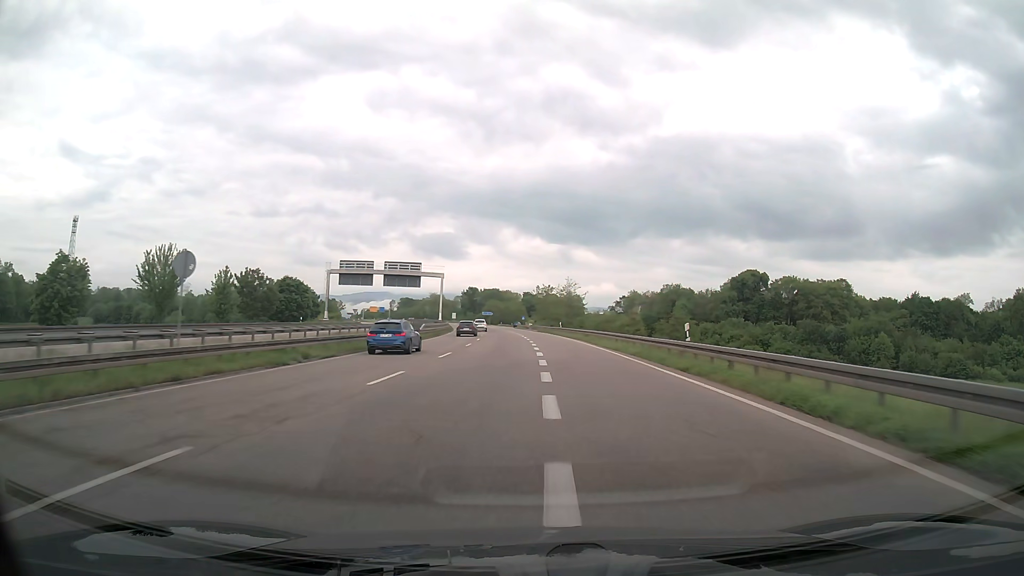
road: trunk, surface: asphalt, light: Day
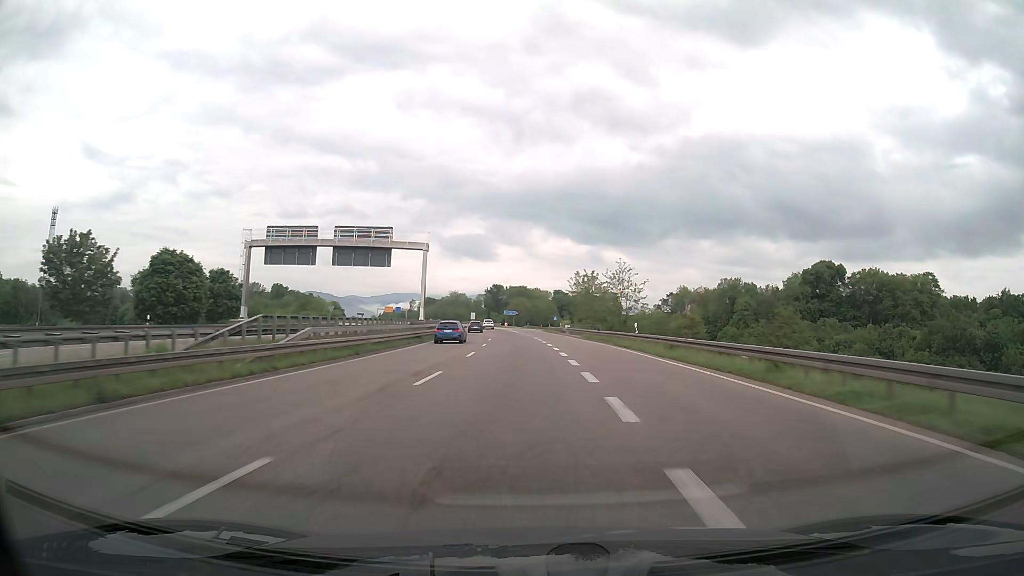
(-0.7, +36.6) m; -2°
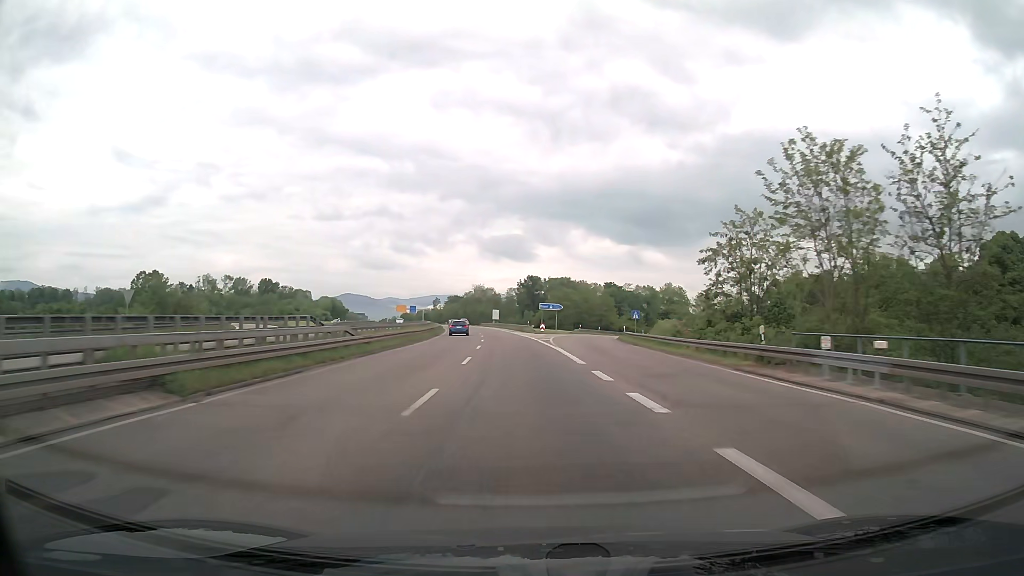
(-2.0, +65.3) m; -3°
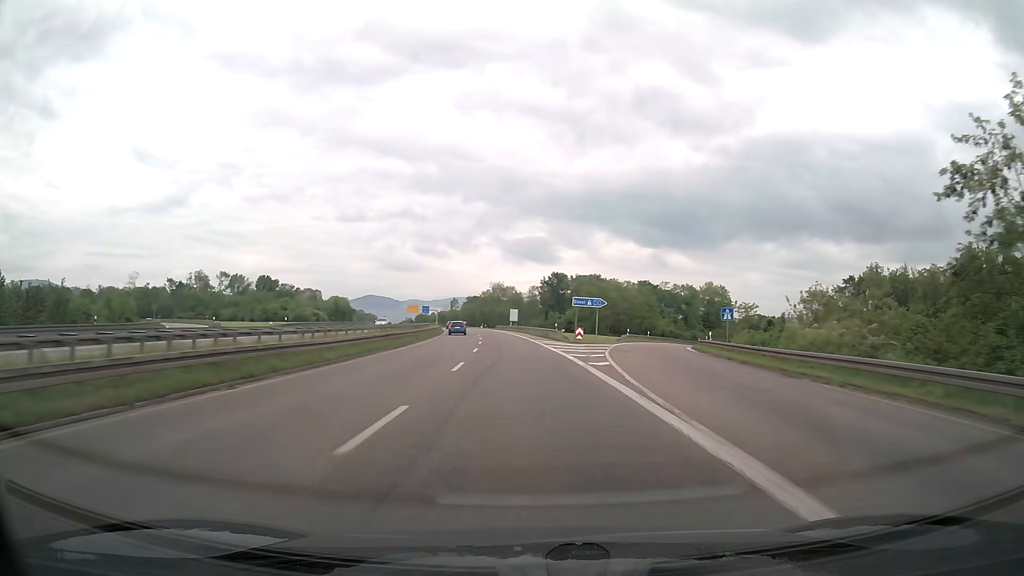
(-0.3, +27.2) m; -2°
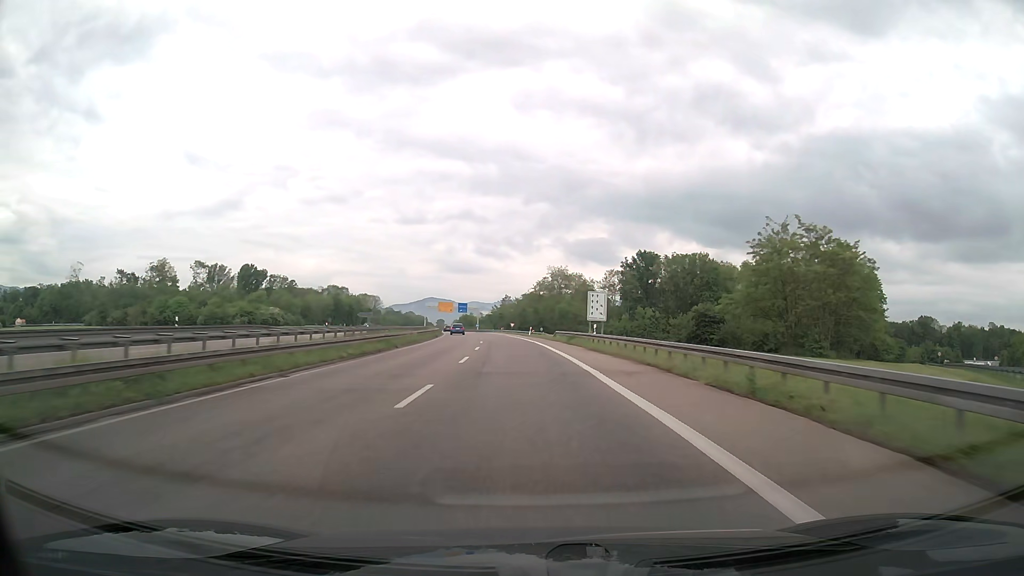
(-3.0, +69.0) m; -5°
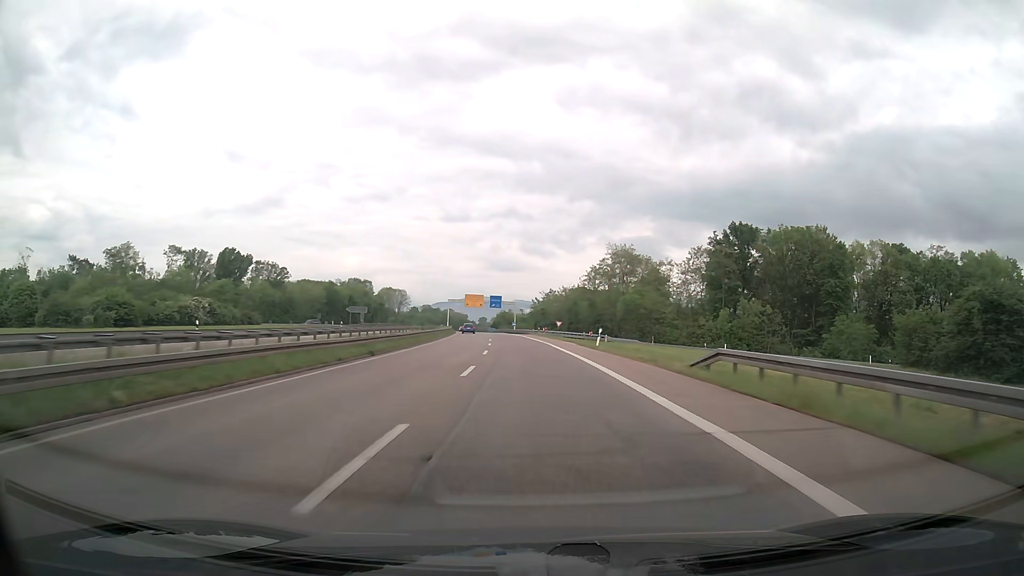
(-1.5, +42.0) m; -4°
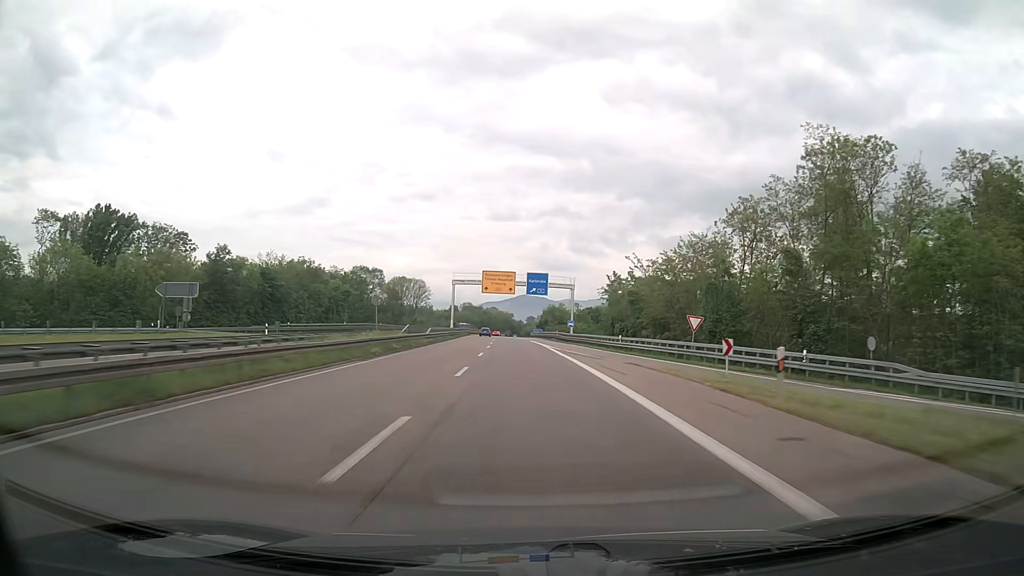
(-2.7, +71.2) m; -4°
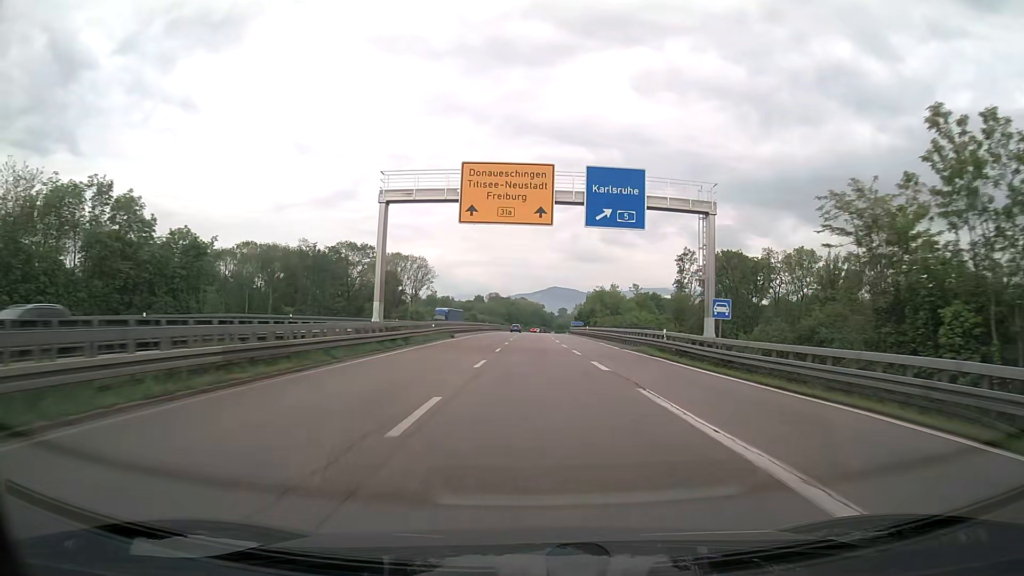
(-1.7, +58.3) m; -3°
